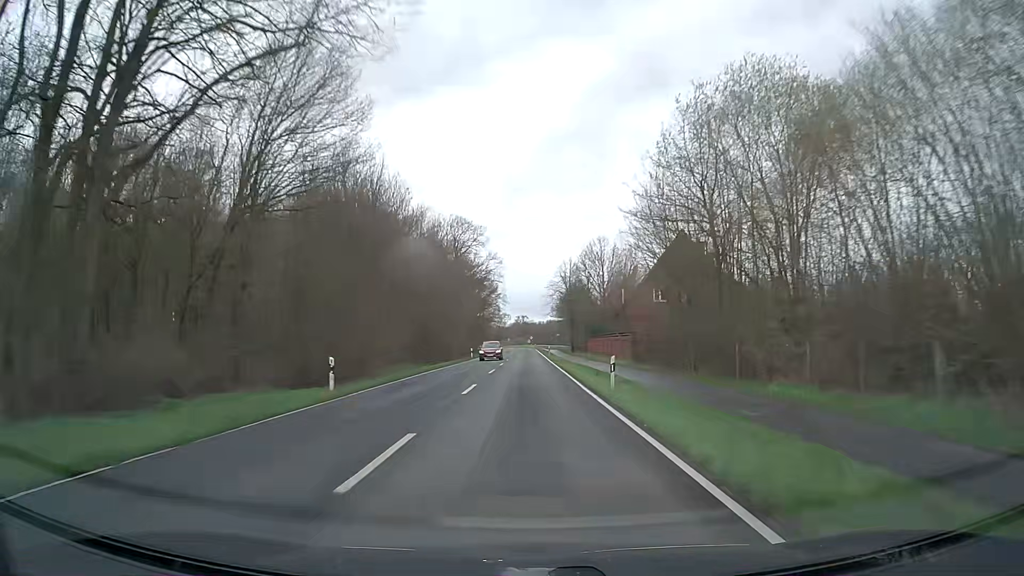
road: secondary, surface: asphalt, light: Day
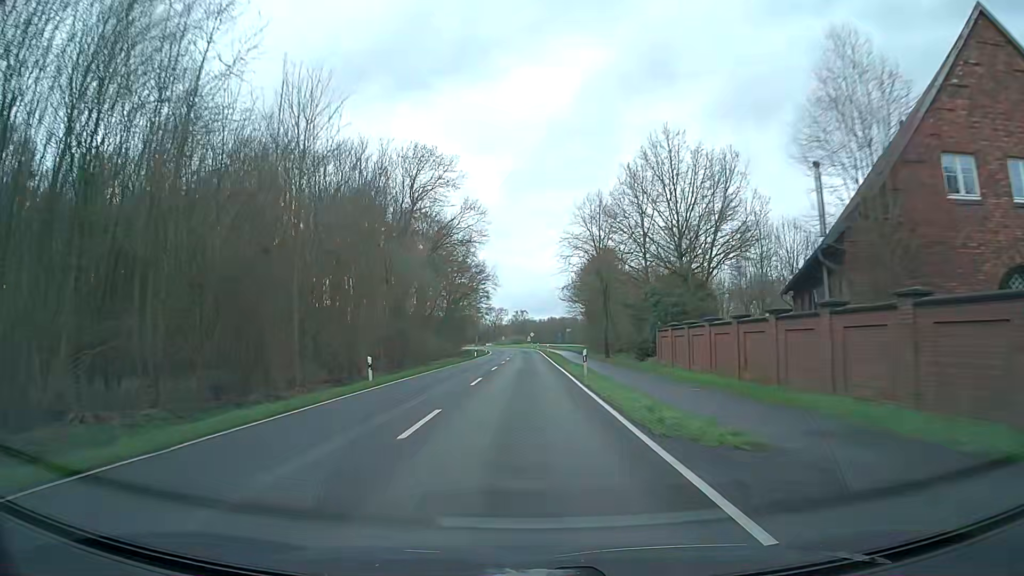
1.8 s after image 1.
(0.0, +44.9) m; 0°
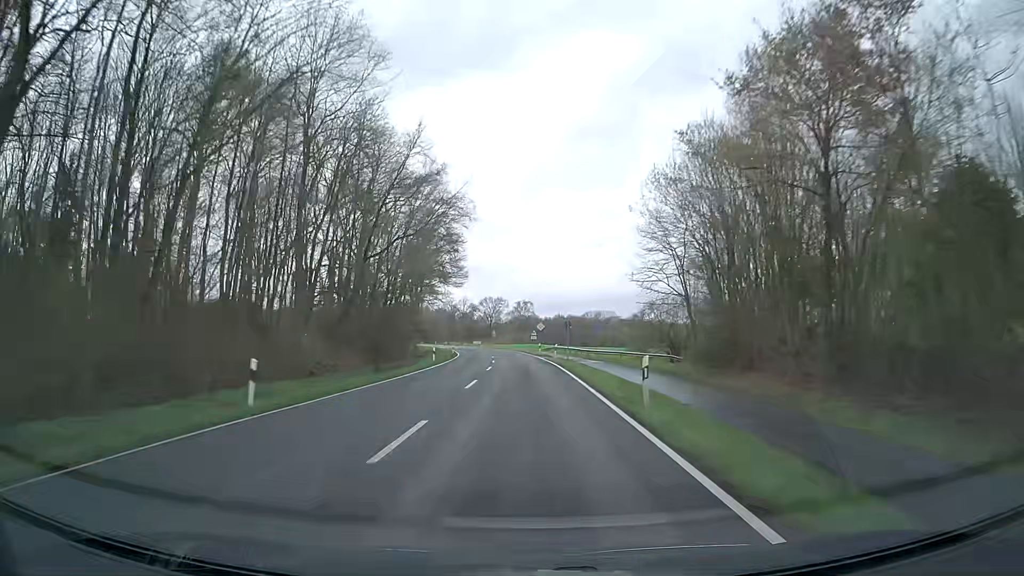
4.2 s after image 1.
(-0.4, +61.8) m; 0°
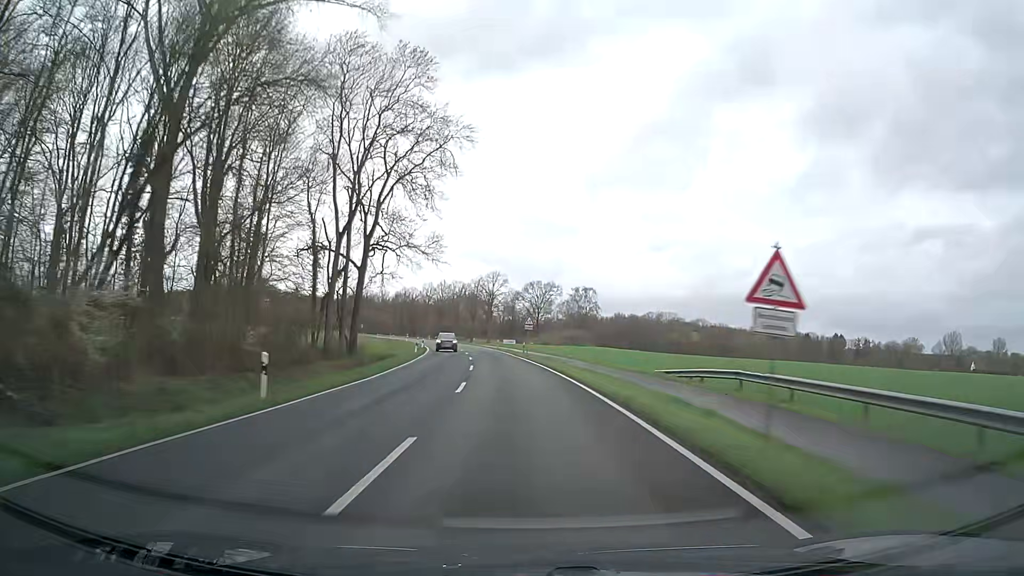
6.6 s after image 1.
(-2.0, +62.4) m; -4°
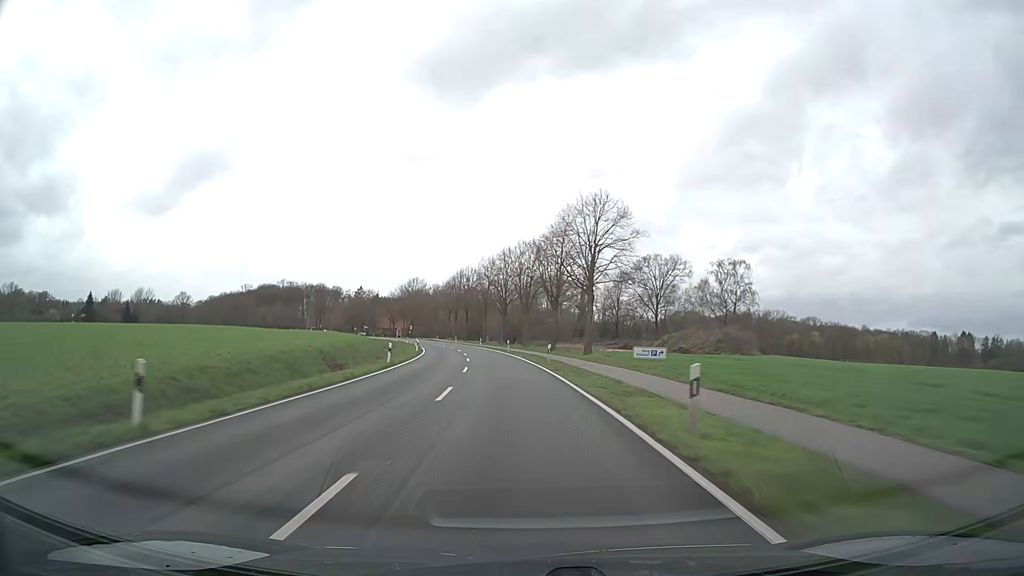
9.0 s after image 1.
(-4.3, +62.7) m; -8°
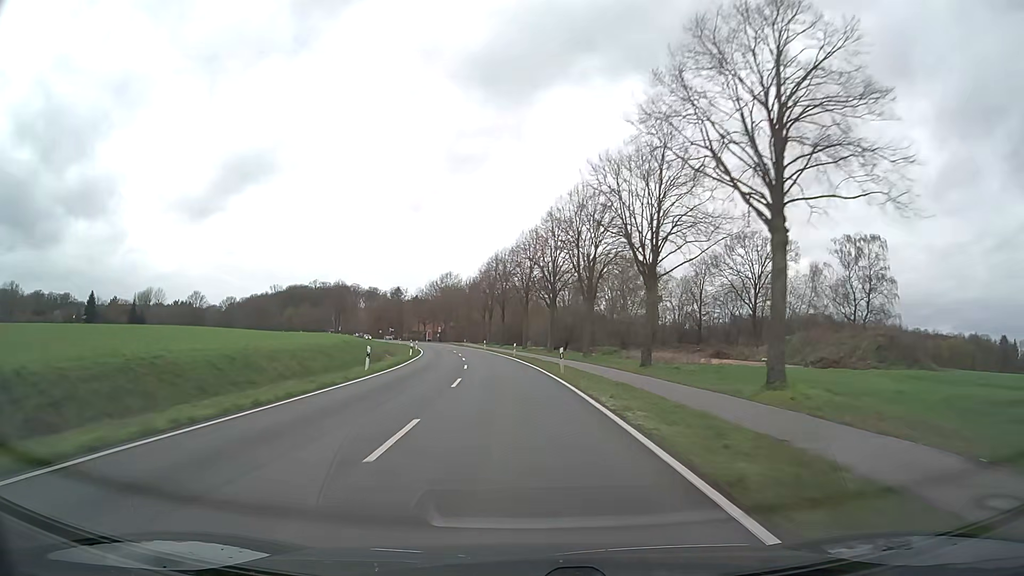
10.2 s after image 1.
(-1.1, +31.4) m; -4°
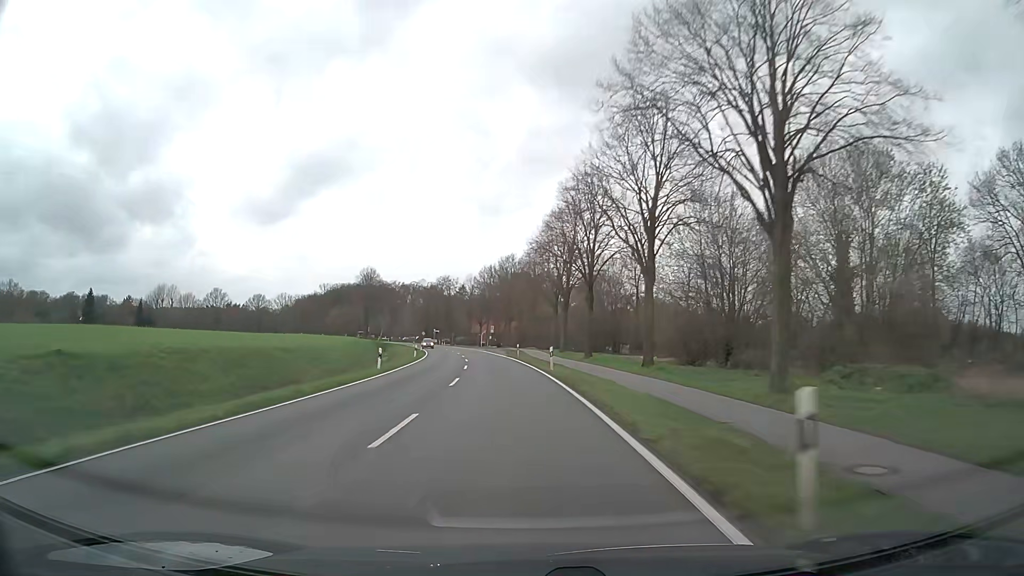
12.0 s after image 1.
(-2.5, +47.1) m; -6°
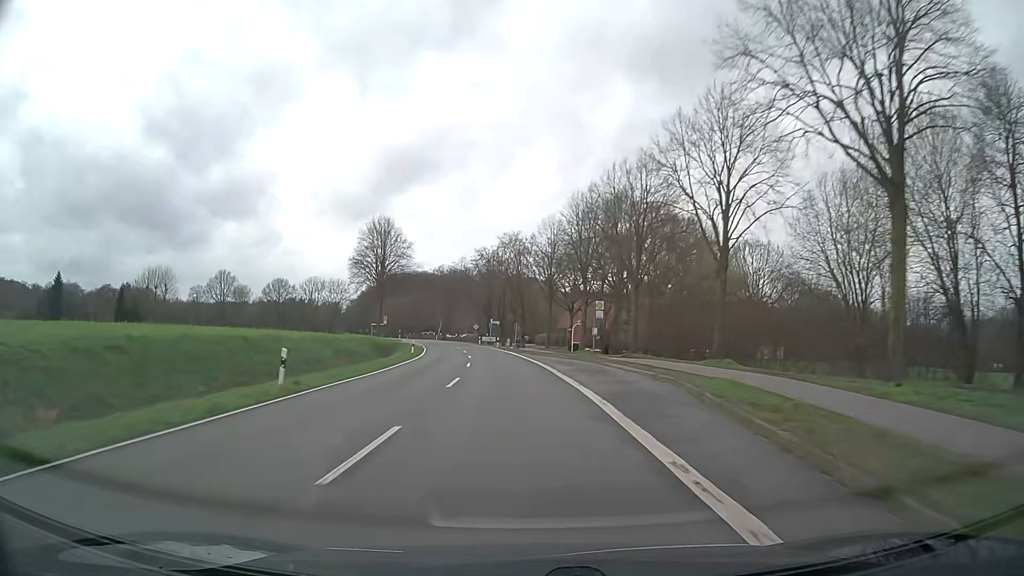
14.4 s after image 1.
(-4.2, +62.7) m; -8°
(0, +10) (0, +20) (-1, +30) (-2, +40) (-3, +50) (-4, +60) (-5, +70) (-7, +80) (-9, +89) (-11, +99) m
